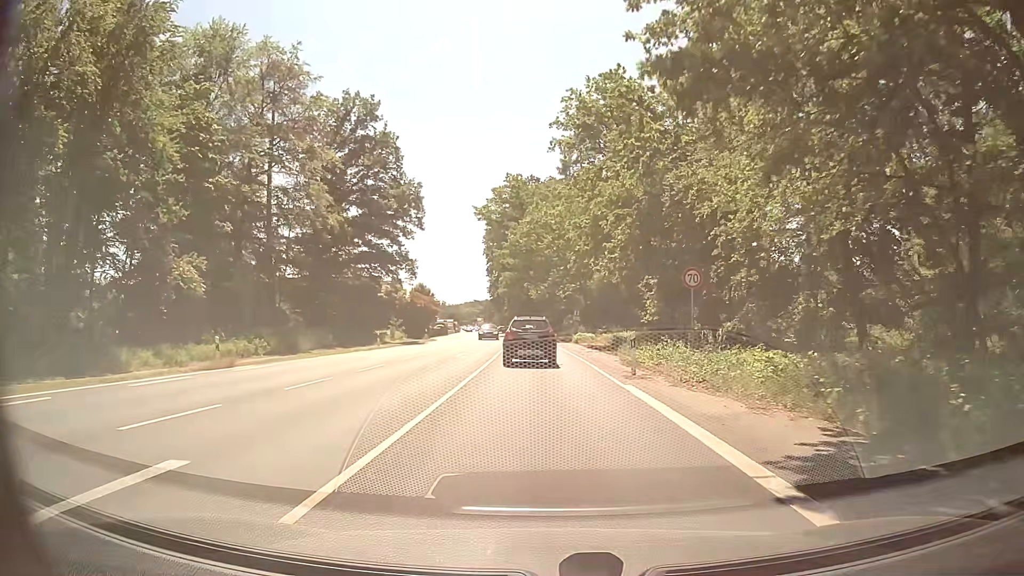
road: primary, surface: asphalt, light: Day
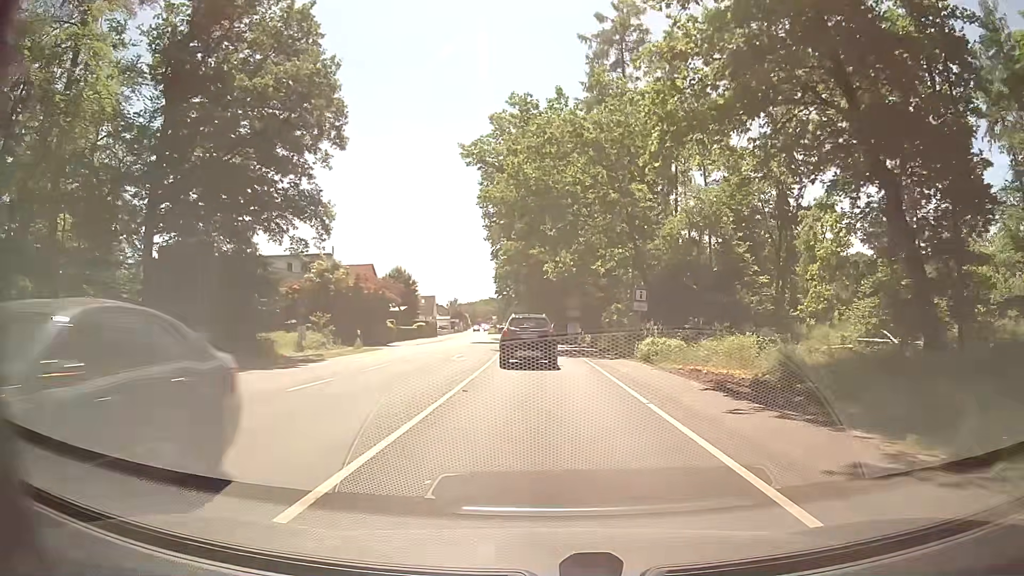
(-0.3, +30.9) m; -2°
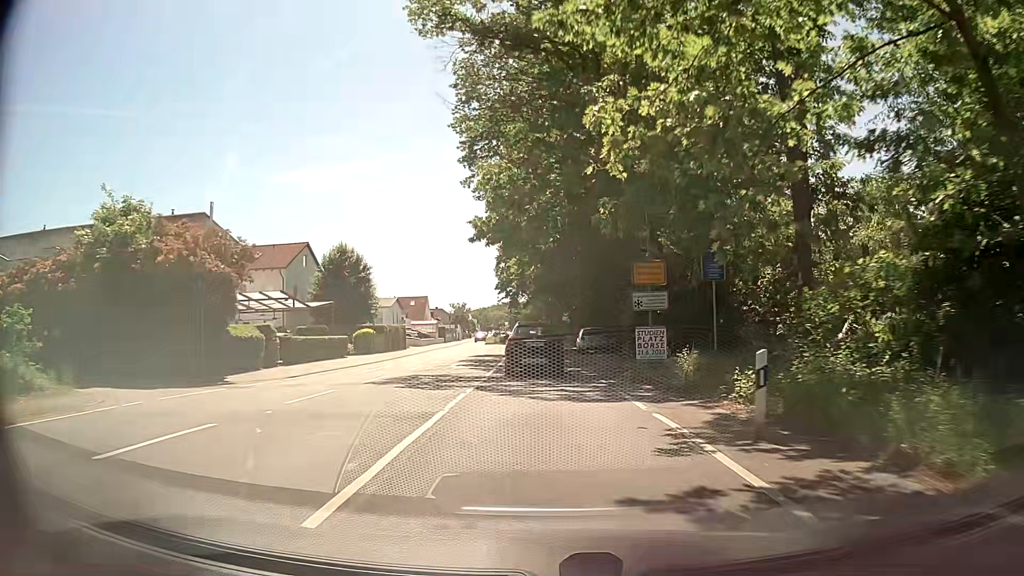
(-0.3, +30.1) m; -1°
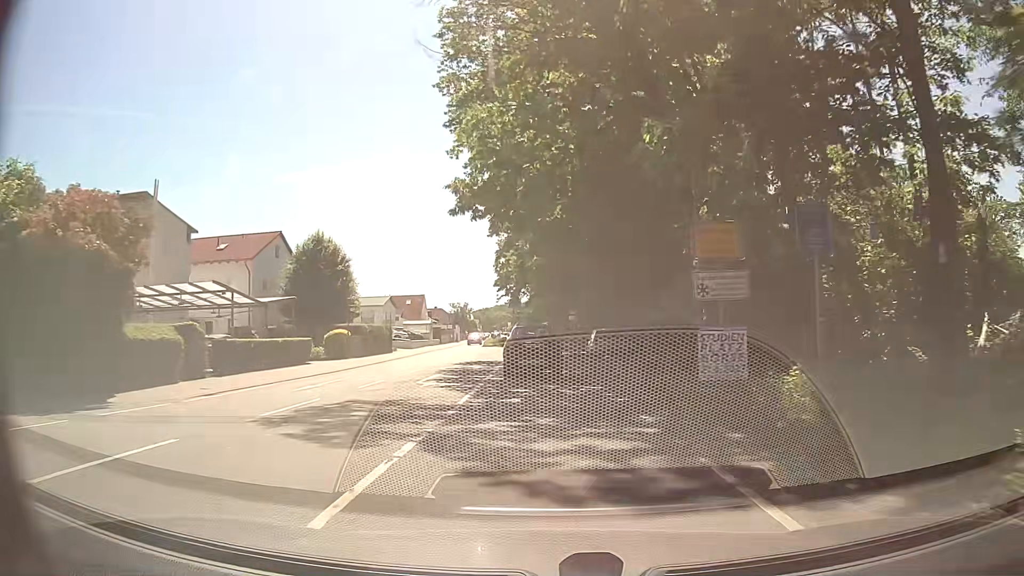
(-0.1, +7.3) m; 0°
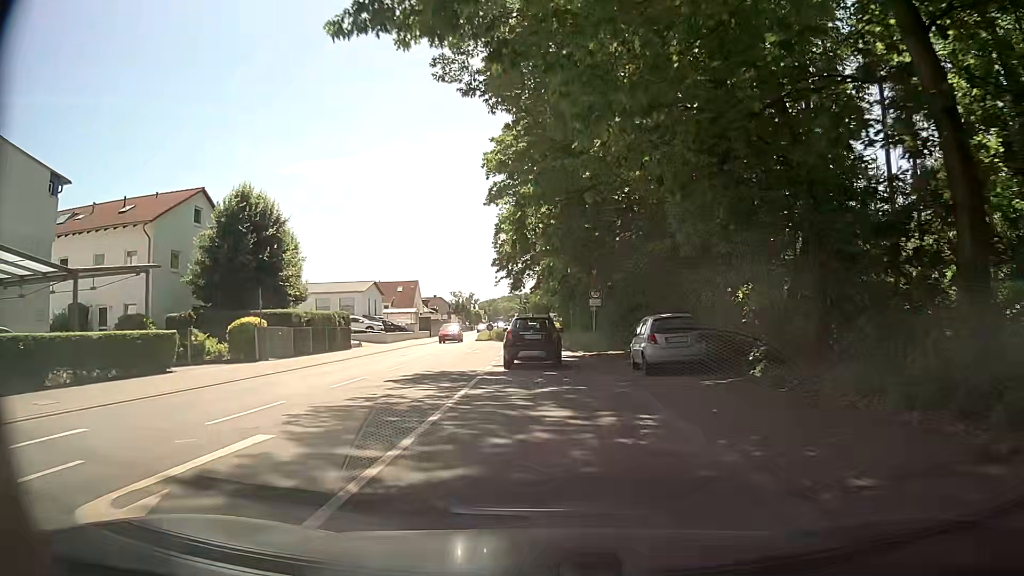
(-0.2, +14.4) m; -1°
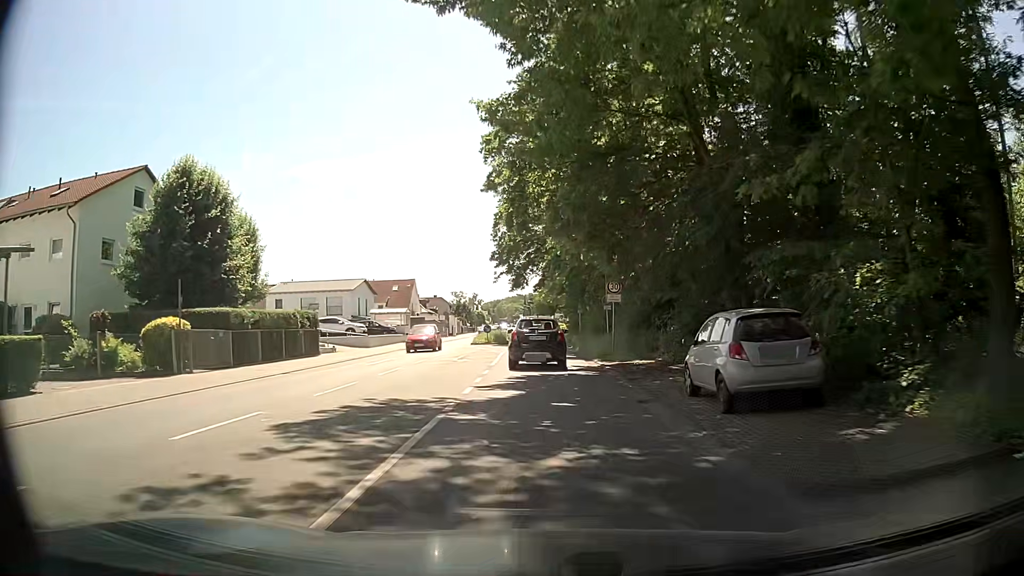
(-0.1, +7.1) m; -1°
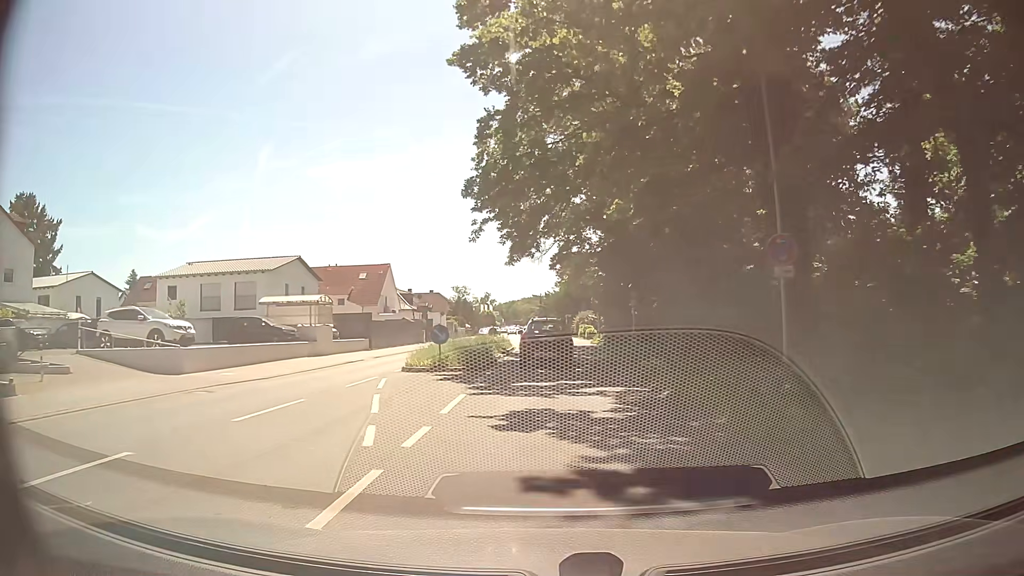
(-0.1, +28.1) m; -3°
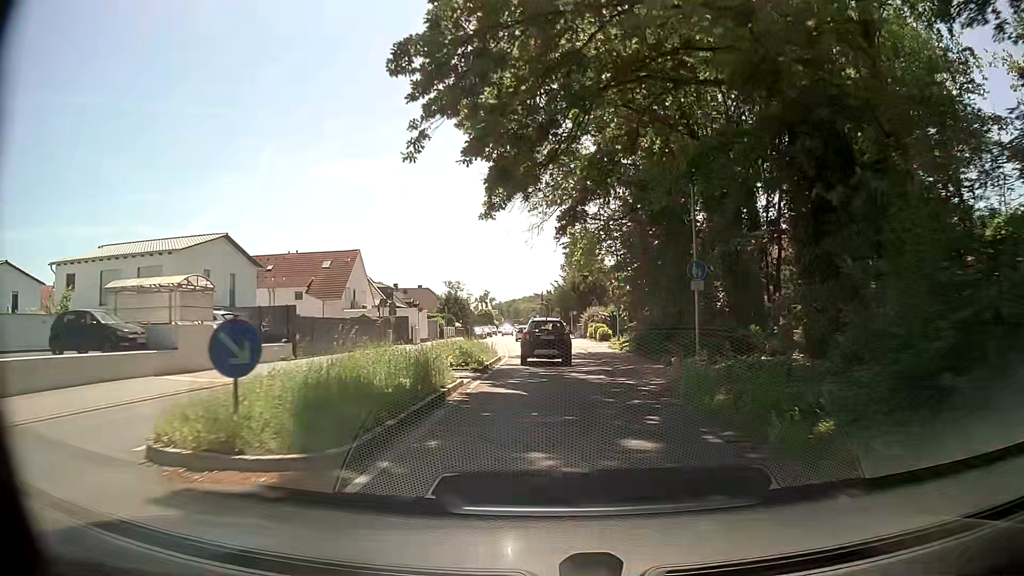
(+0.4, +14.0) m; +2°
(0, +10) (0, +20) (0, +30) (-1, +40) (-2, +50) (-2, +60) (-2, +70) (-3, +80) (-3, +90) (-3, +100) m
